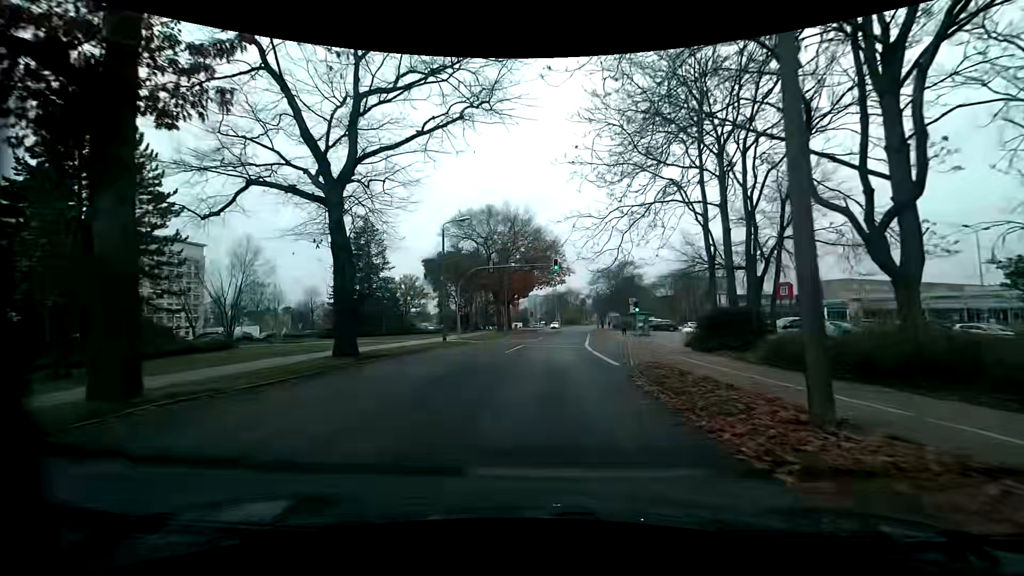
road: tertiary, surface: asphalt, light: Day
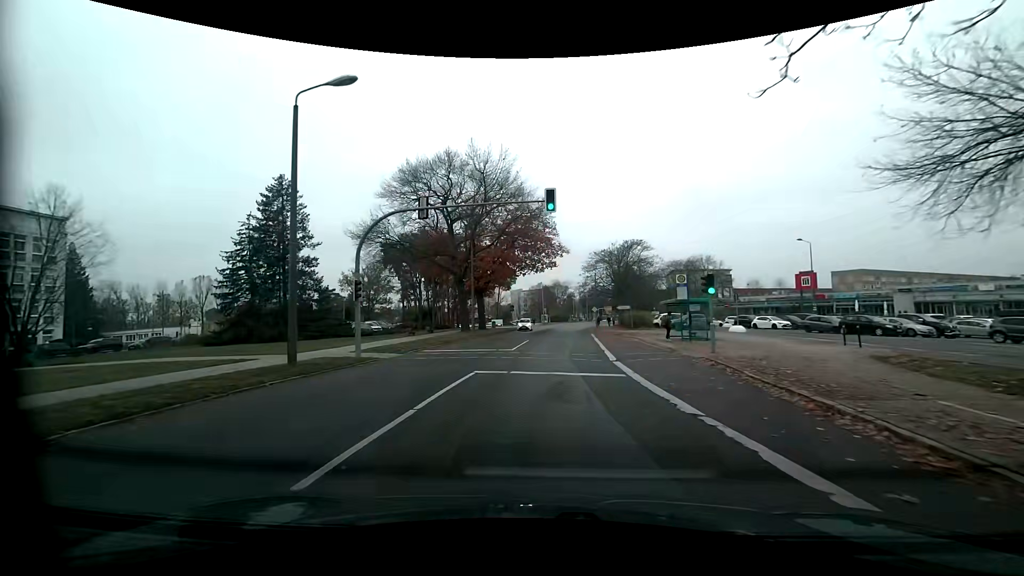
(+0.5, +20.2) m; +2°
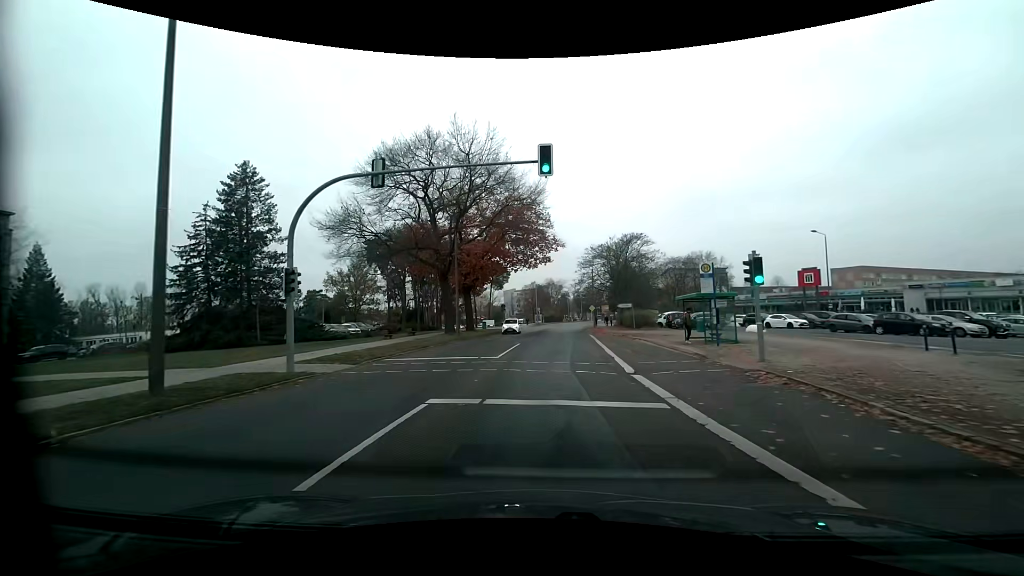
(0.0, +5.1) m; 0°
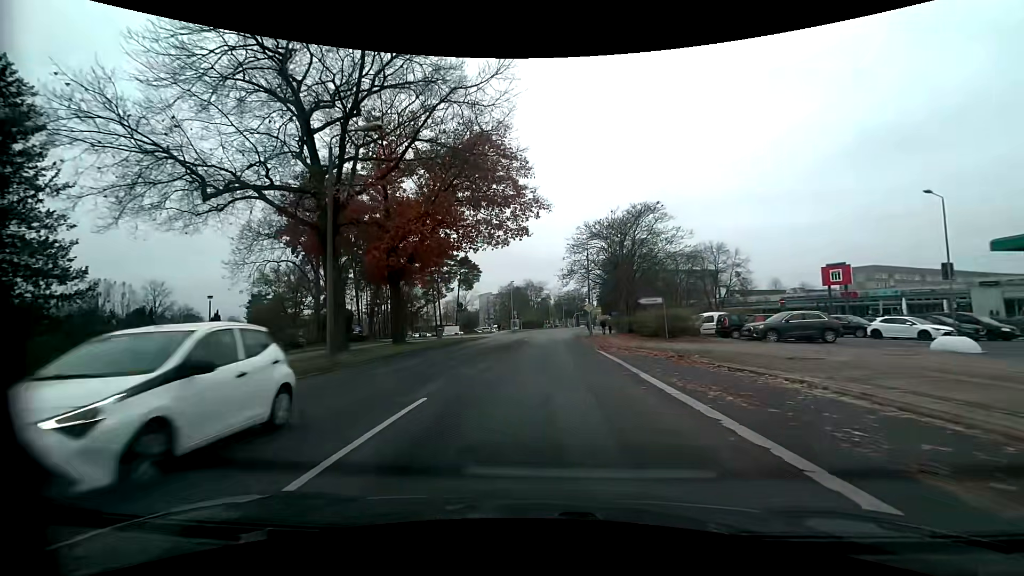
(+0.9, +20.3) m; +4°
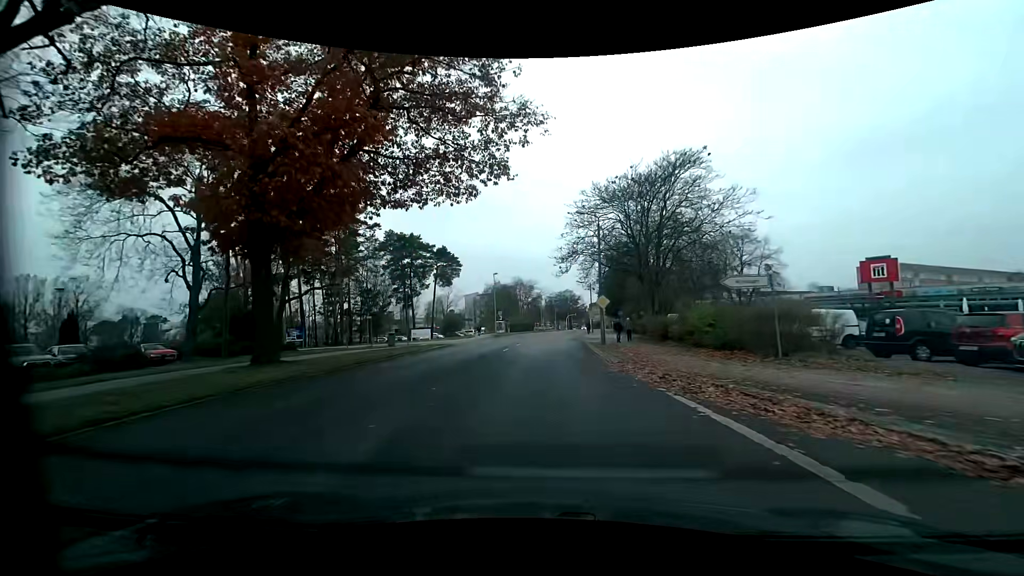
(+0.1, +15.3) m; 0°
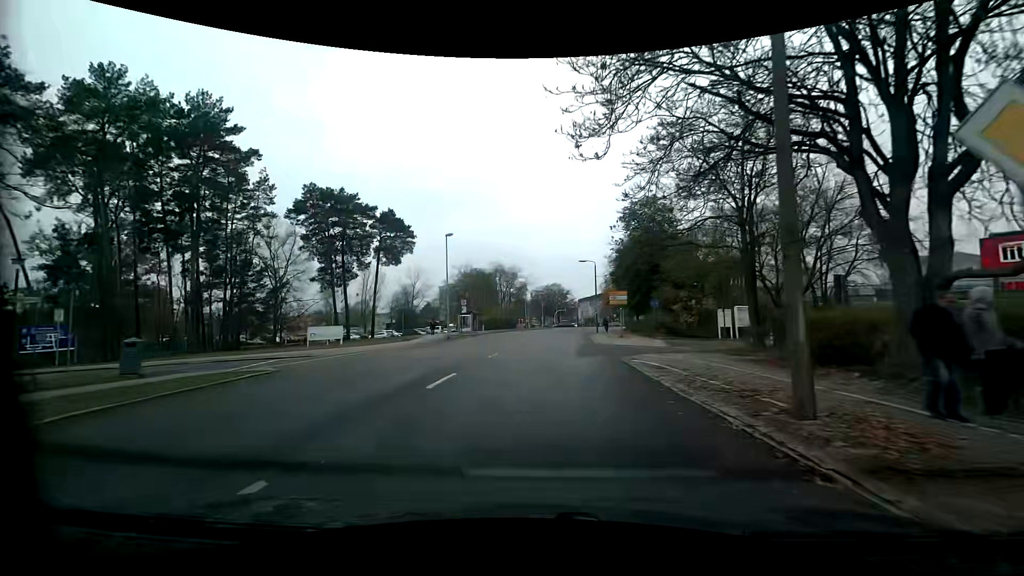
(+0.6, +25.6) m; +2°
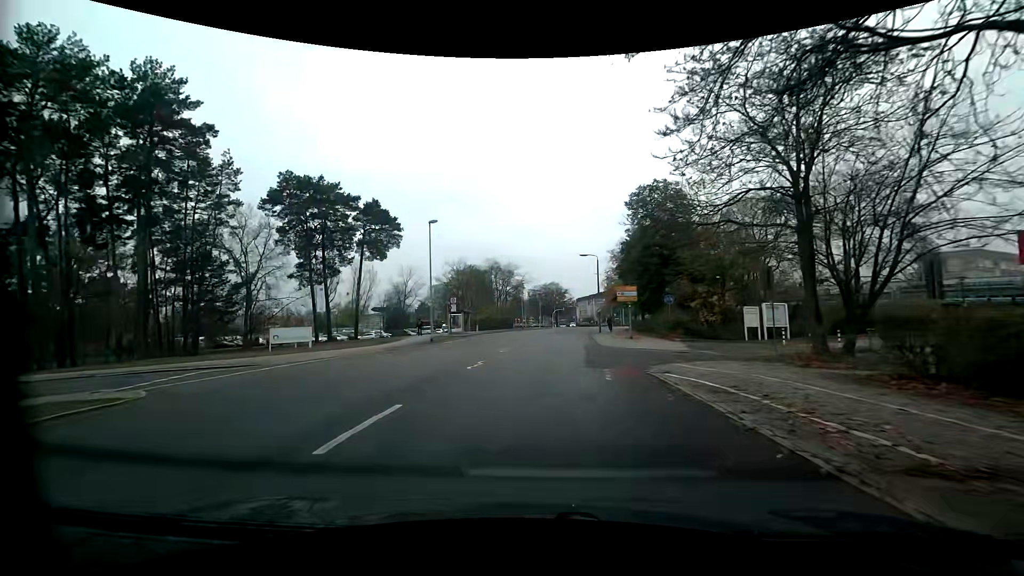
(0.0, +5.1) m; 0°
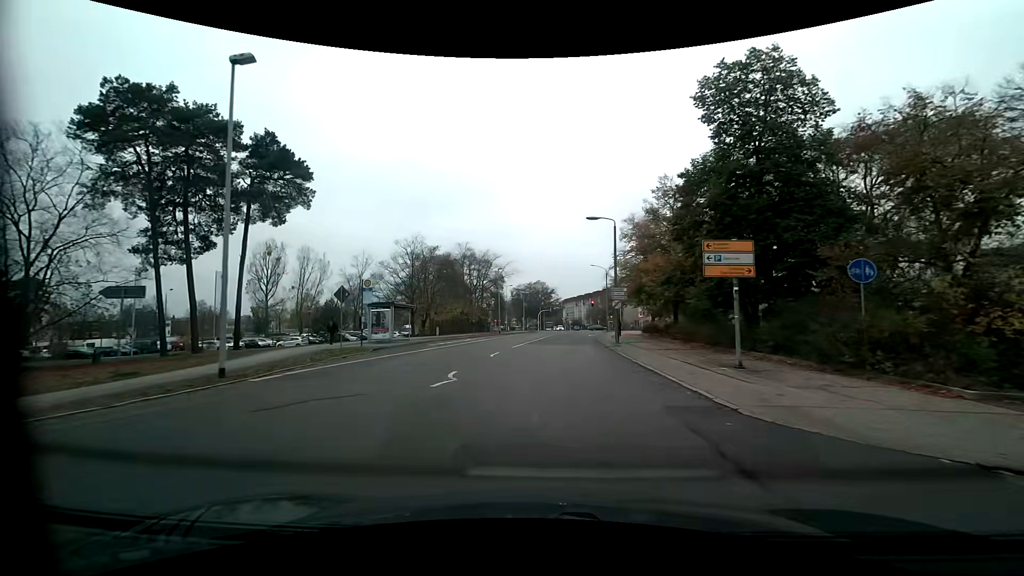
(+0.4, +21.2) m; +2°
